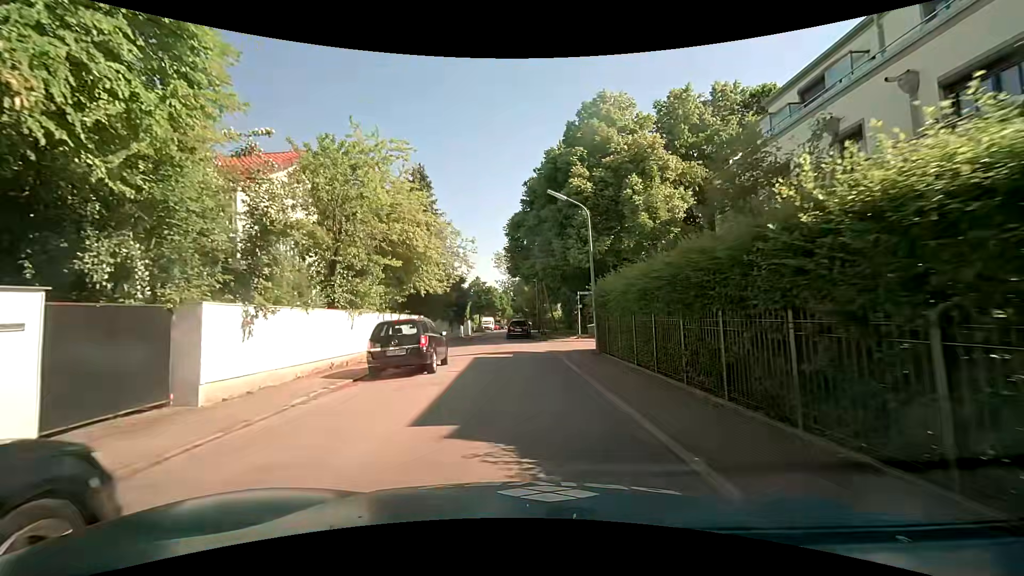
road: residential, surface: asphalt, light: Day
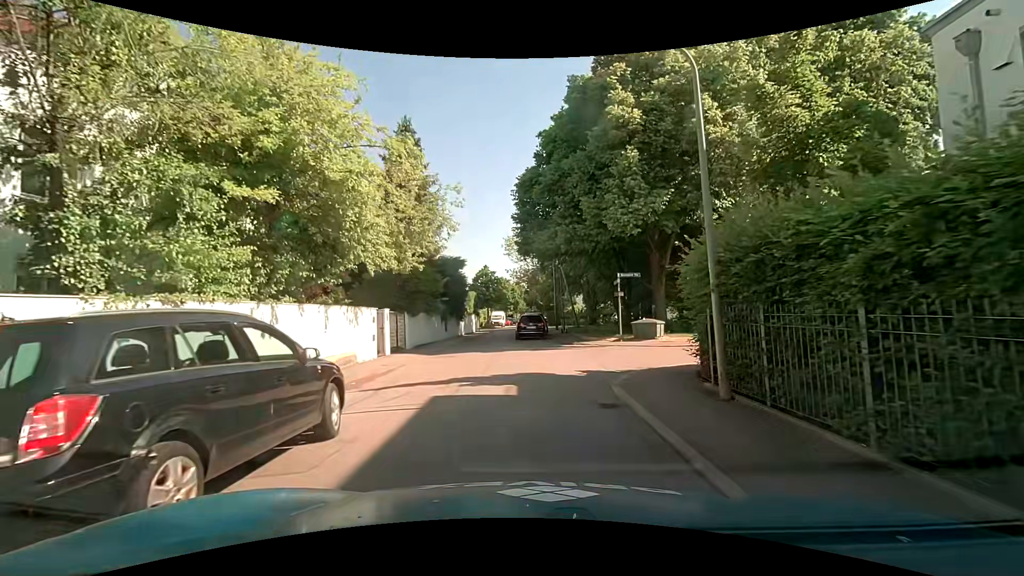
(-0.1, +9.8) m; -1°
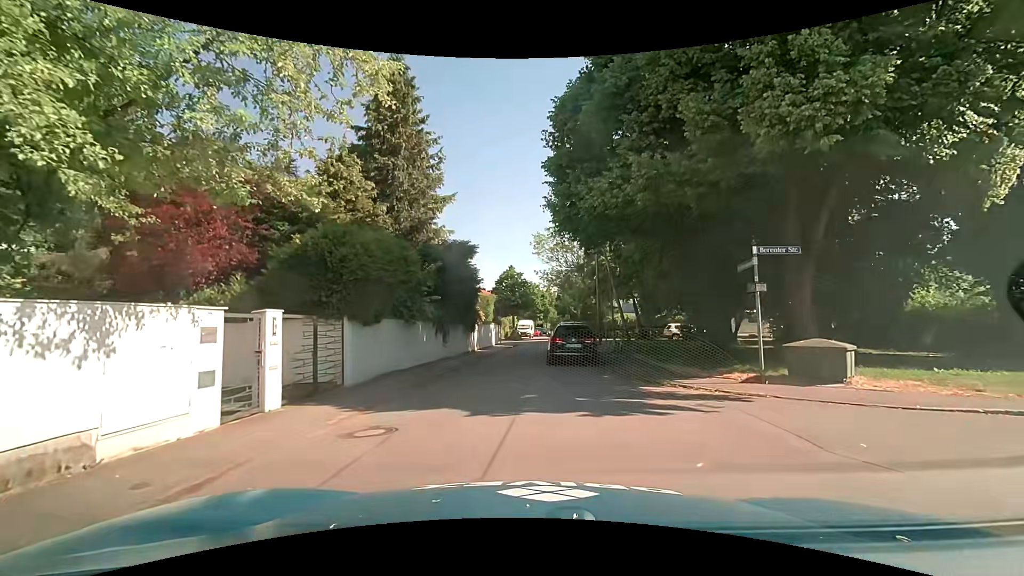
(-0.4, +10.9) m; -5°
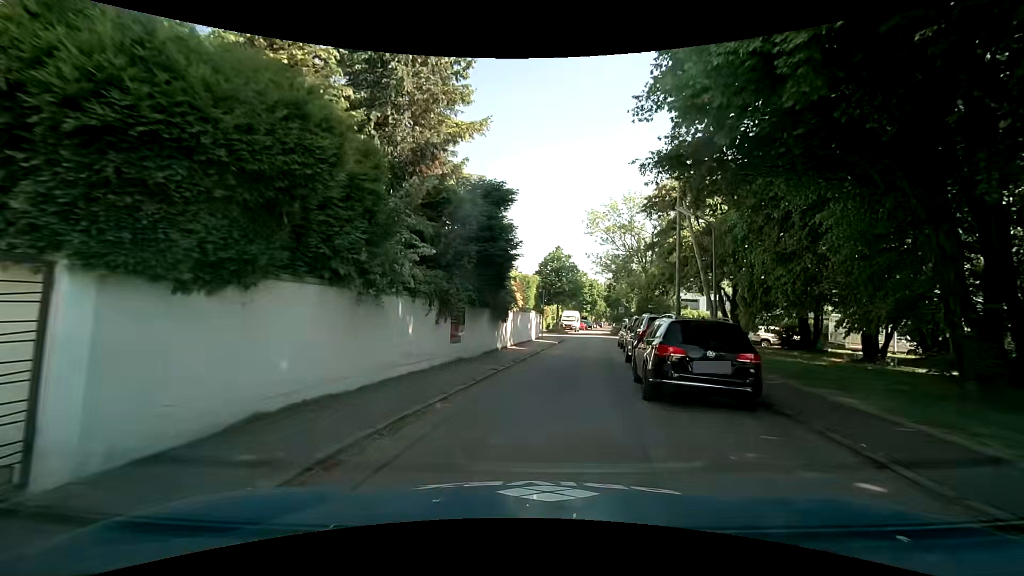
(-0.4, +9.4) m; -4°
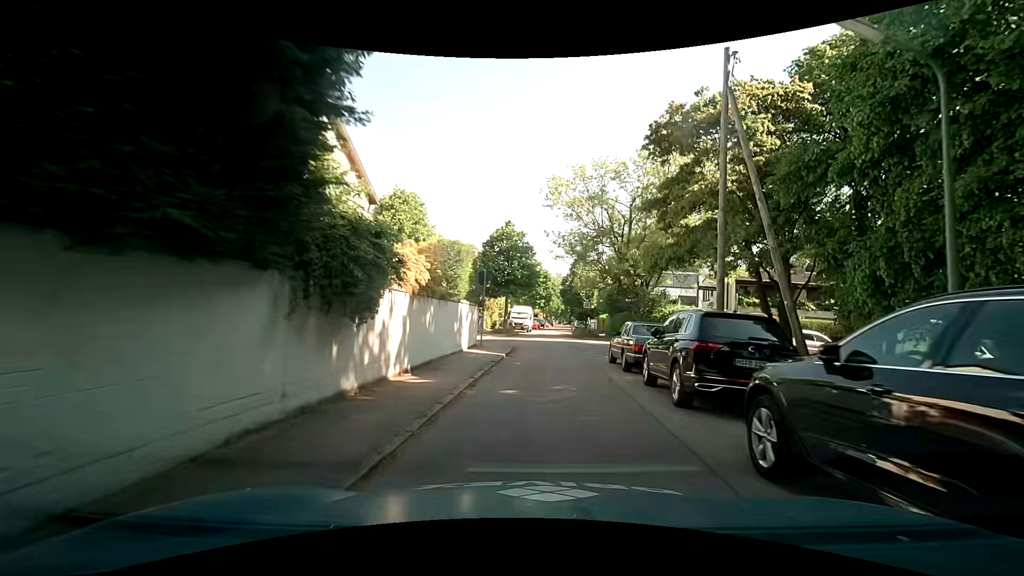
(+0.5, +13.0) m; +7°
(0, +10) (+1, +20) (+2, +30) (+2, +40) (+2, +50) (+3, +60) (+3, +70) (+4, +80) (+5, +90) (+6, +100) m
